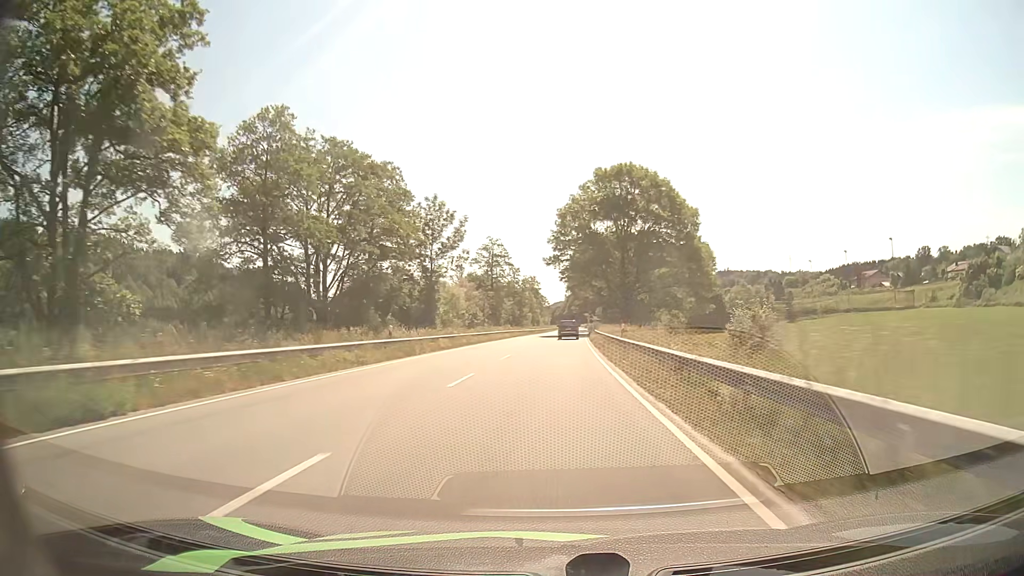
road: primary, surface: asphalt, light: Day
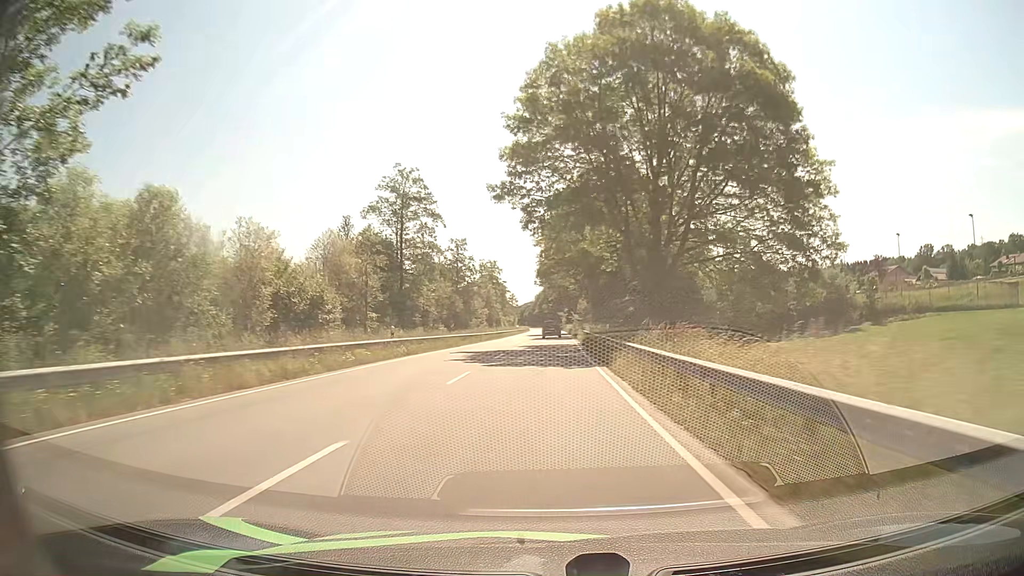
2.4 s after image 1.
(+1.2, +46.8) m; +2°
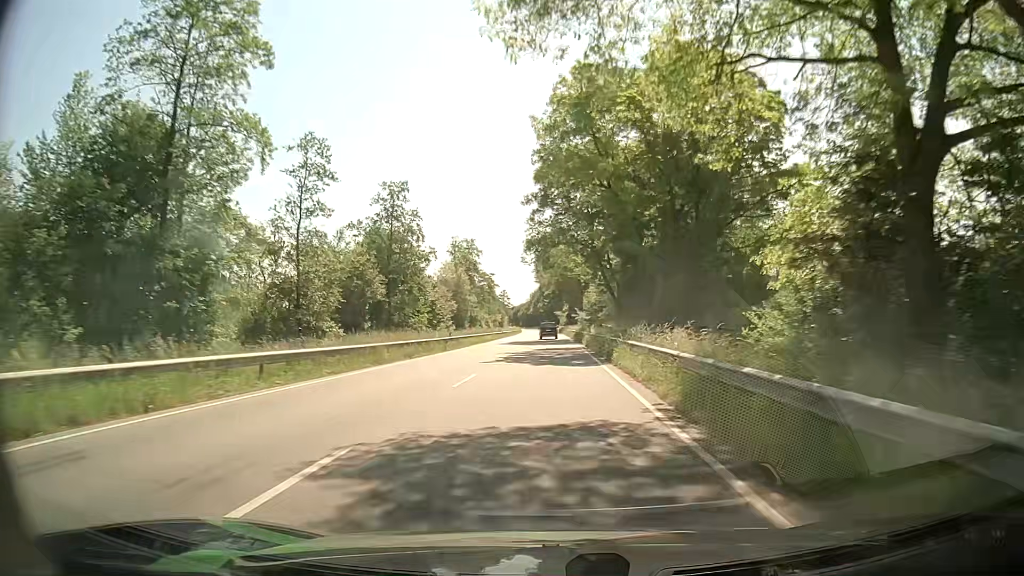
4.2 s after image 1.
(+0.2, +36.3) m; +1°
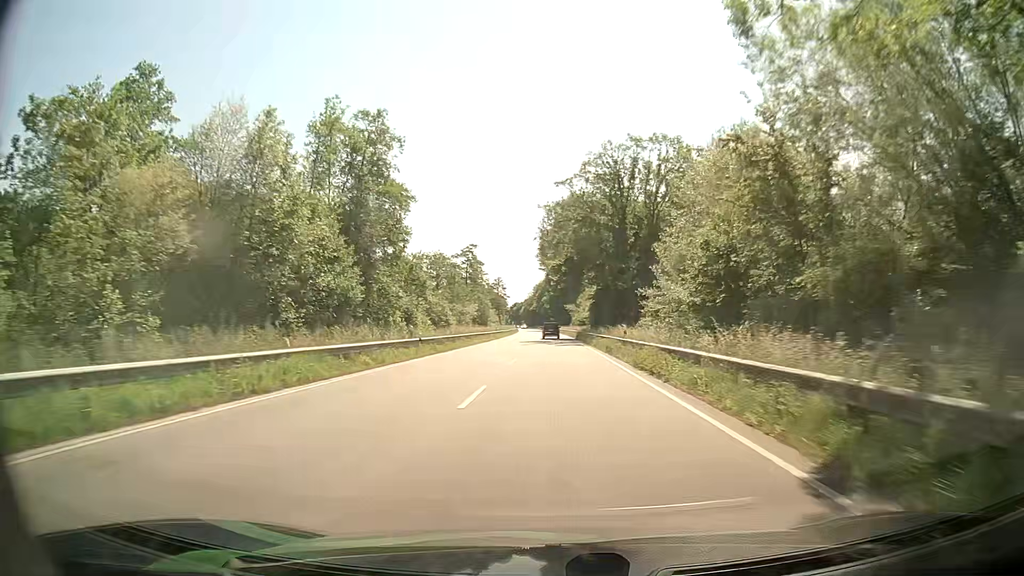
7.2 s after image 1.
(-0.5, +63.8) m; 0°
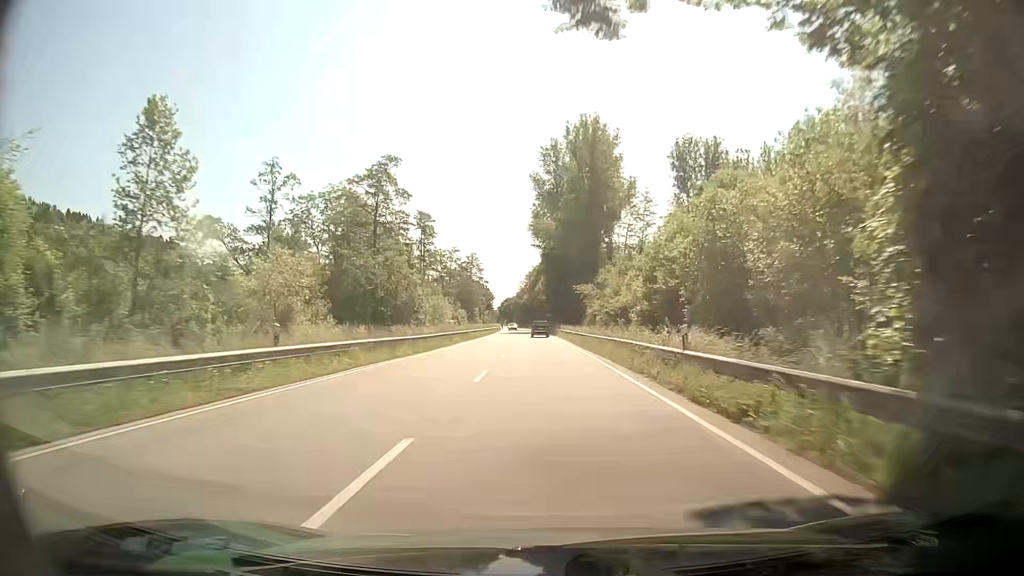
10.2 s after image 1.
(-0.3, +67.0) m; 0°
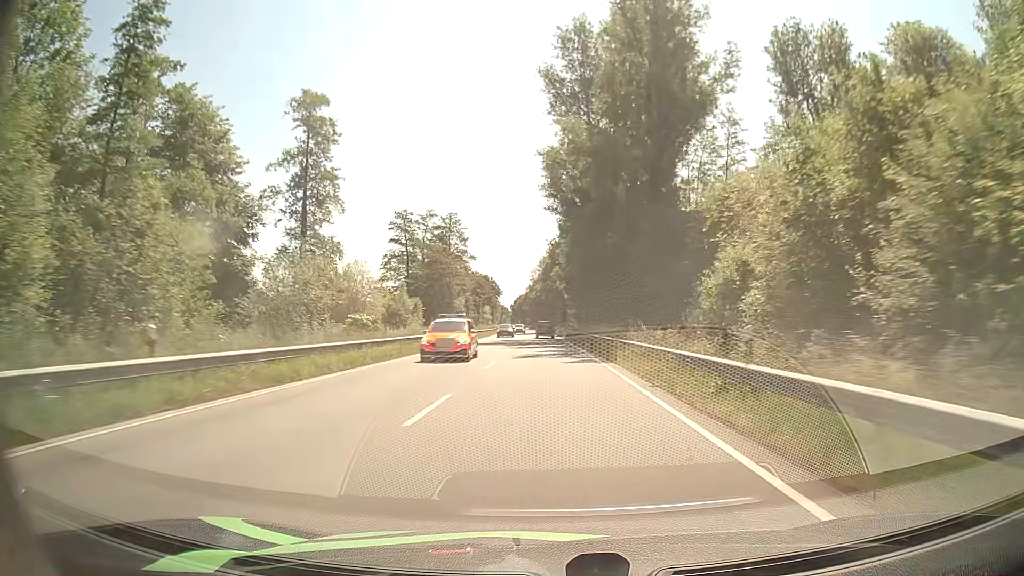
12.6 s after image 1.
(-0.7, +54.7) m; -2°
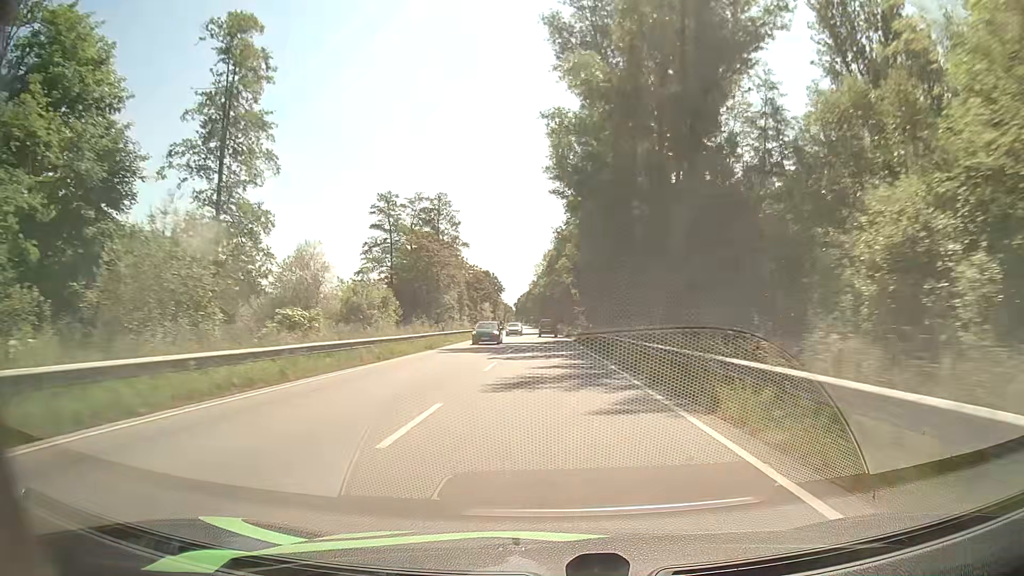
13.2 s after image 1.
(0.0, +13.6) m; -1°
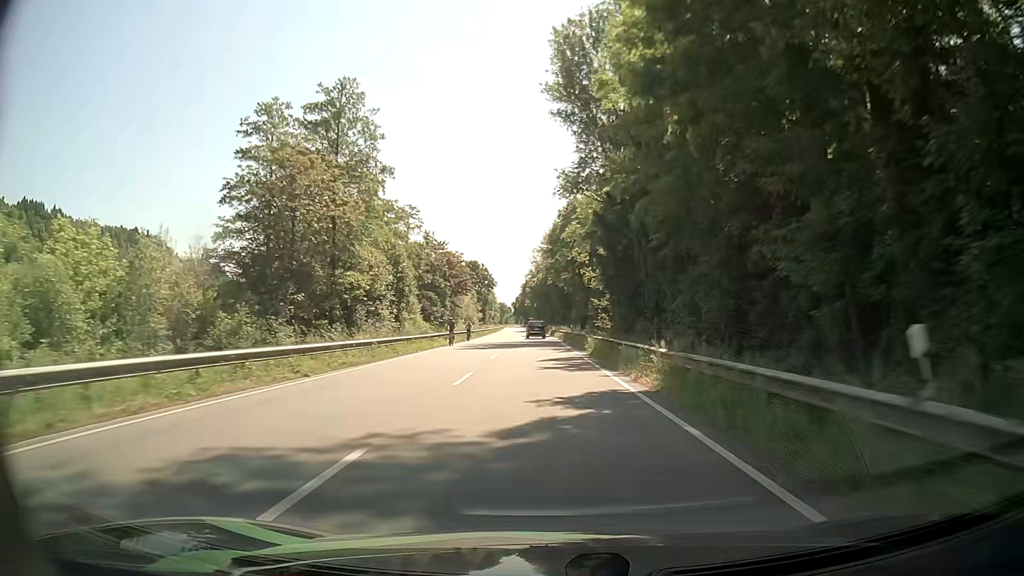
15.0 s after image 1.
(+0.1, +39.9) m; 0°
(0, +10) (0, +20) (0, +30) (0, +40) (-1, +50) (-1, +60) (-1, +70) (-2, +80) (-2, +90) (-3, +100) m
